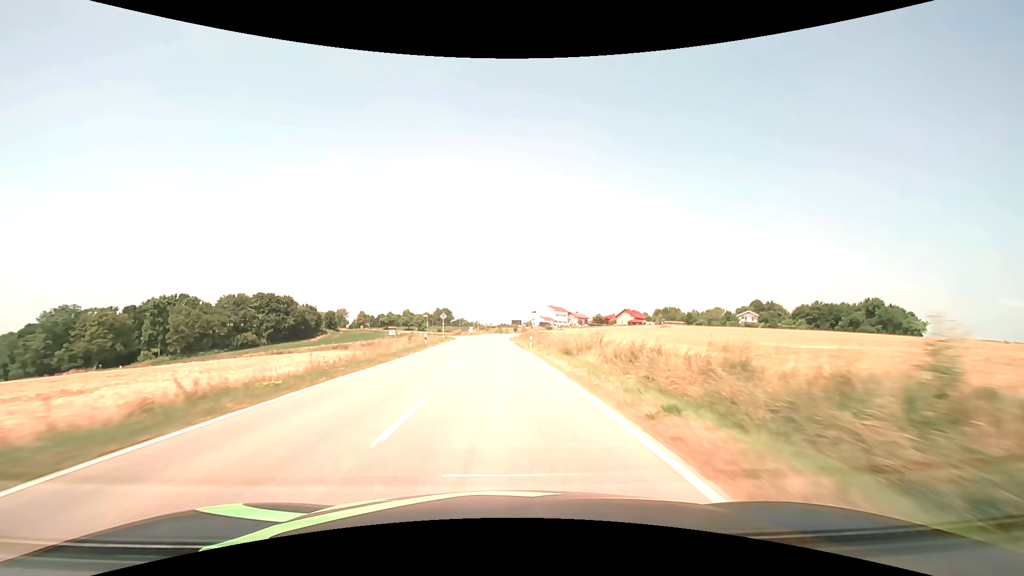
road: tertiary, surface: asphalt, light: Day
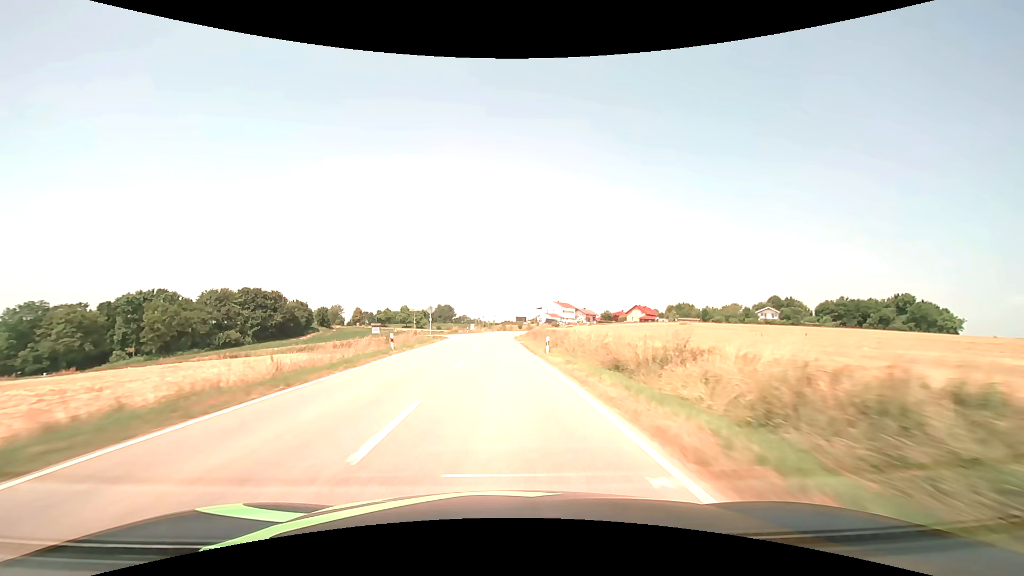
(0.0, +12.3) m; 0°
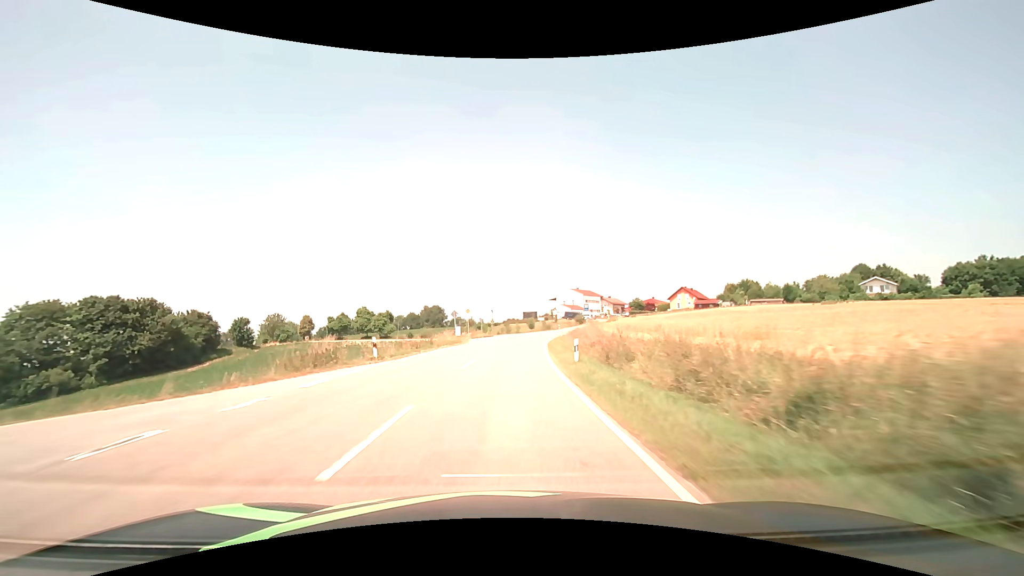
(-0.7, +57.5) m; 0°
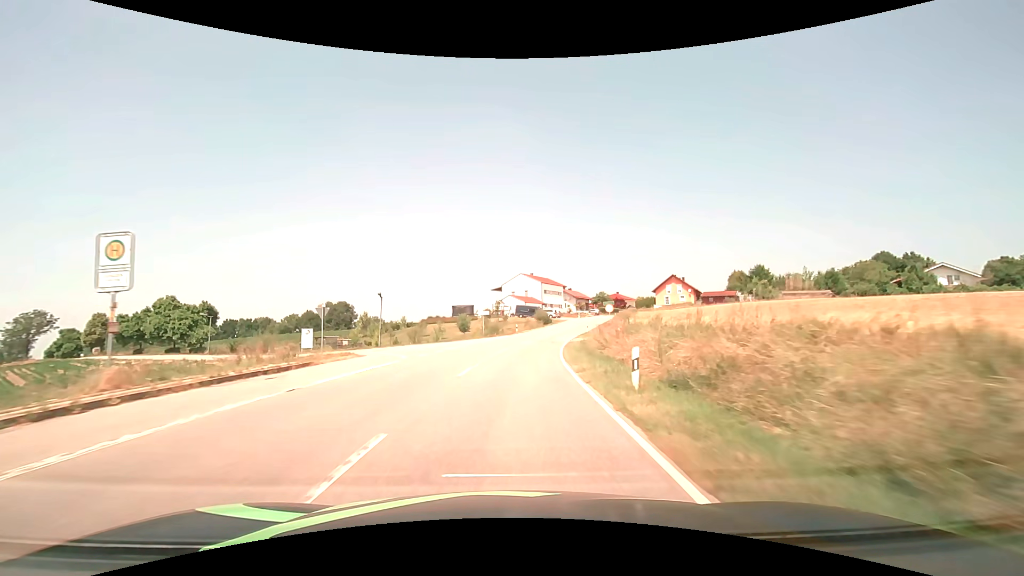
(+2.5, +50.8) m; +7°
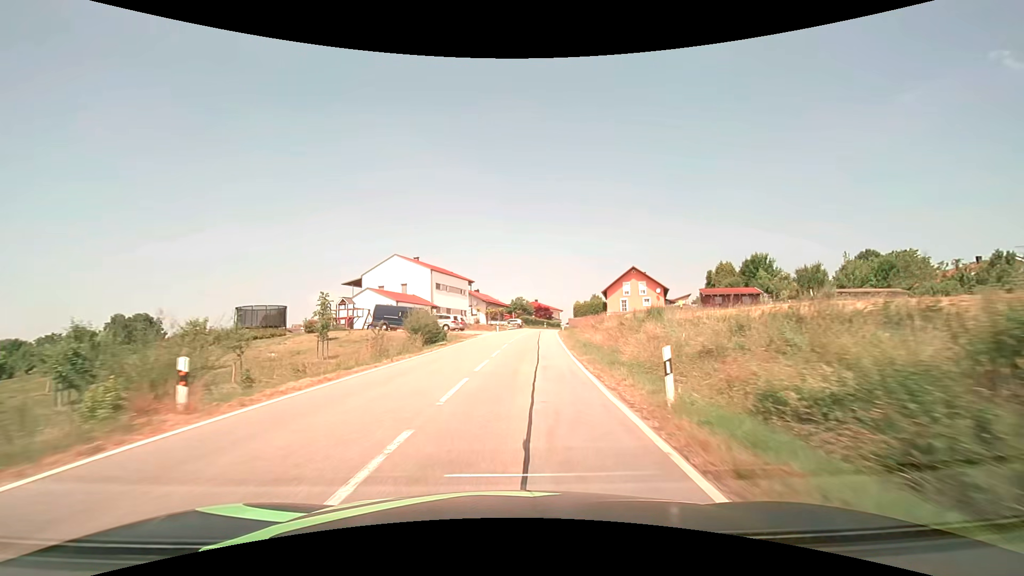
(+4.3, +46.7) m; +11°
(0, +10) (+1, +20) (+2, +30) (+2, +40) (+4, +50) (+5, +60) (+6, +70) (+8, +80) (+10, +89) (+12, +99) m
